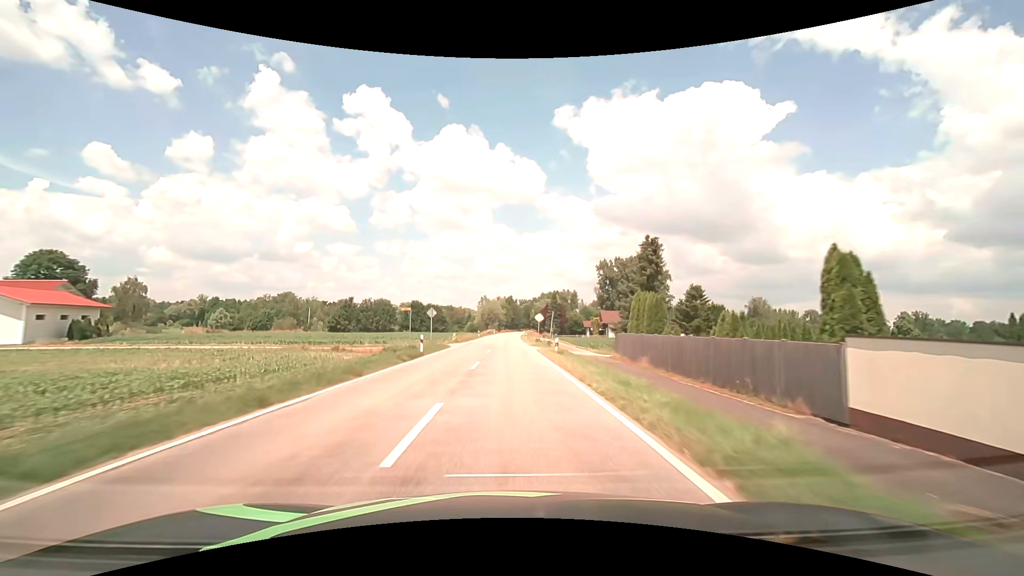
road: tertiary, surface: asphalt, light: Day
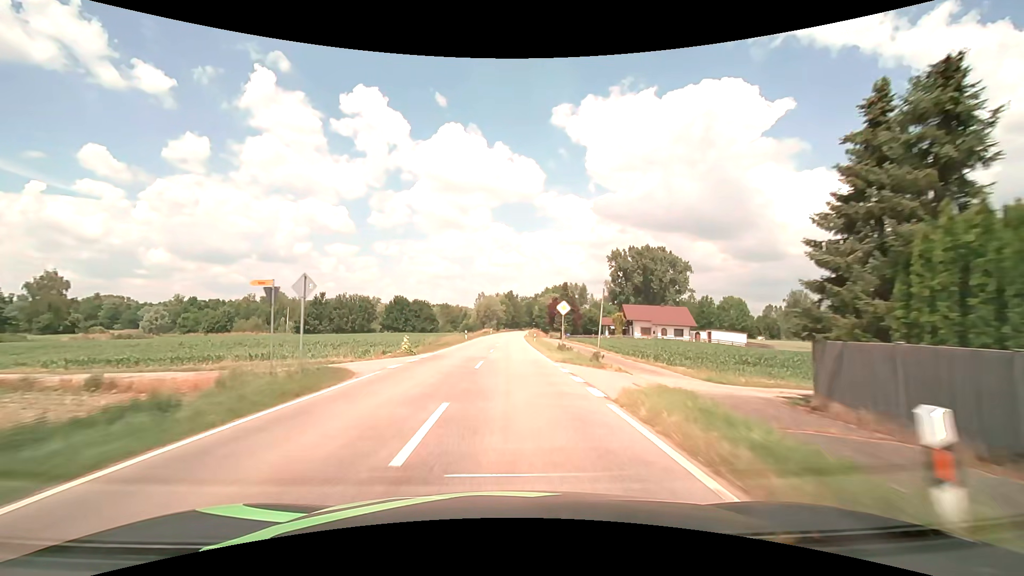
(0.0, +24.1) m; 0°
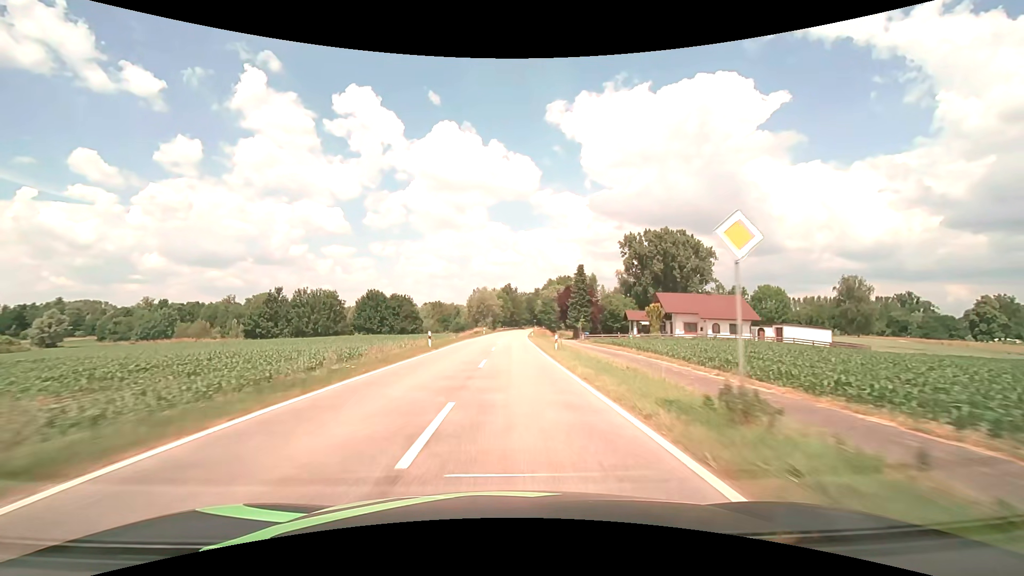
(0.0, +24.2) m; 0°
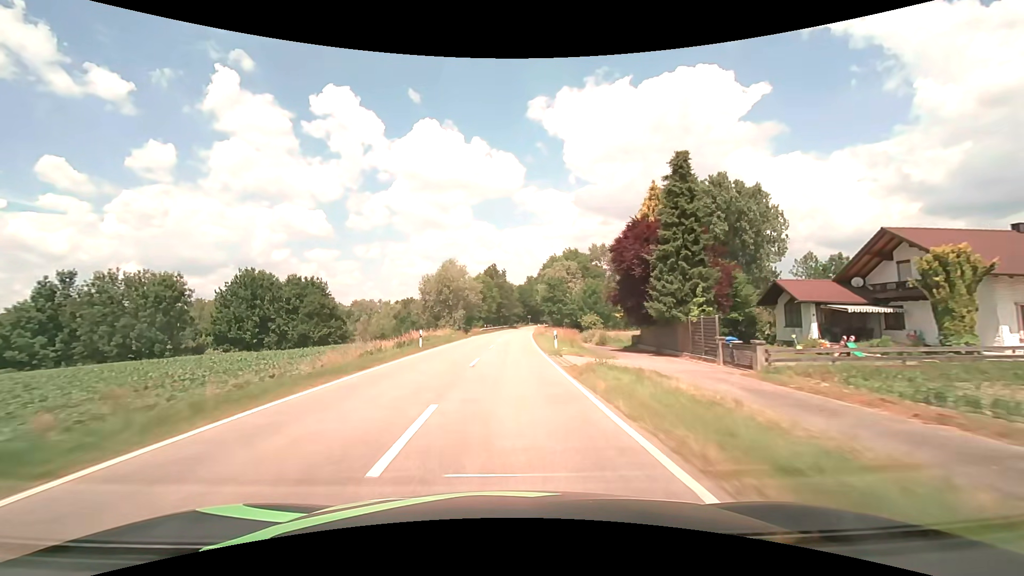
(+0.5, +48.8) m; +1°
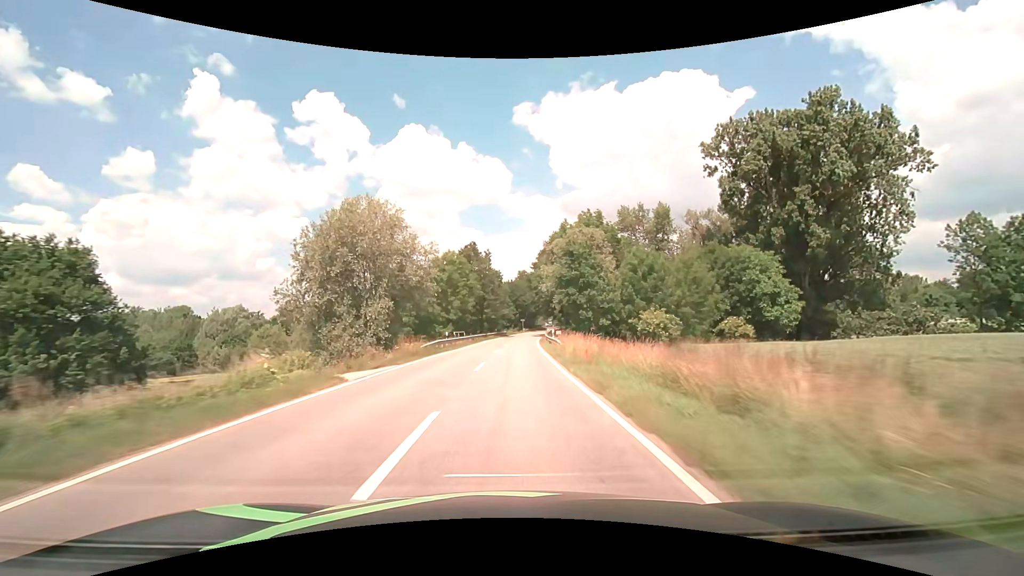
(+0.3, +36.9) m; +1°
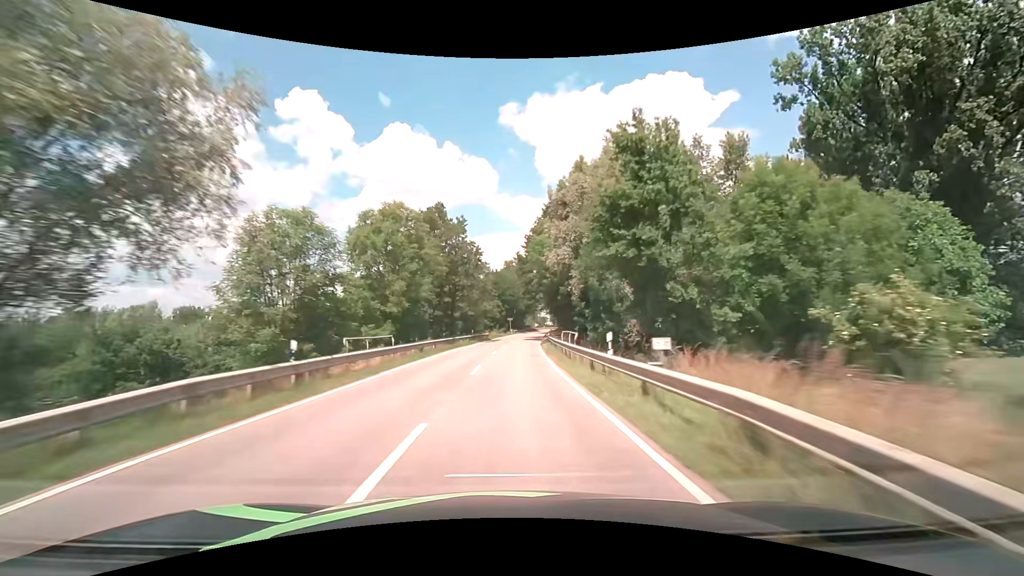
(+0.3, +24.7) m; +2°
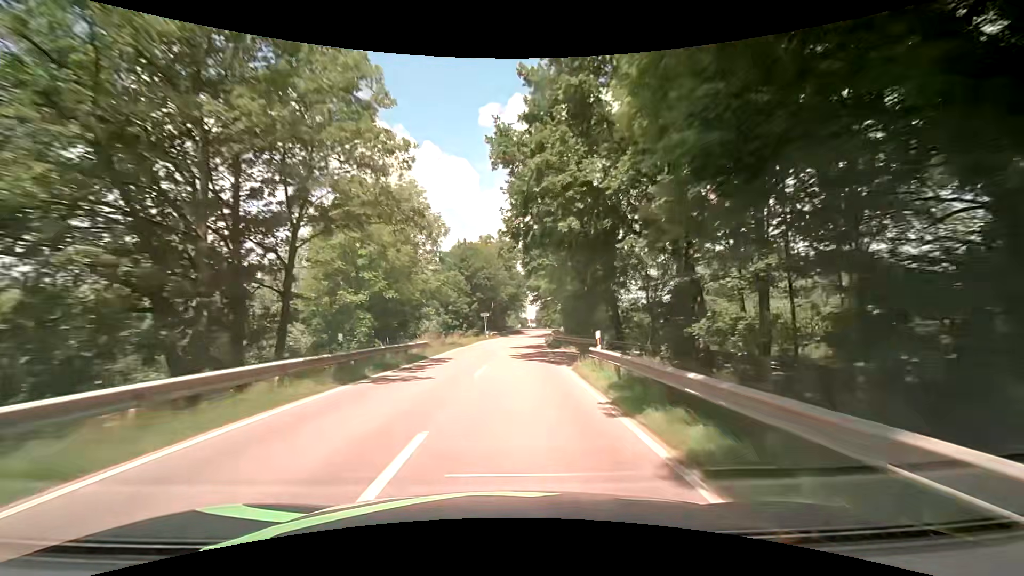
(+0.8, +37.1) m; +2°
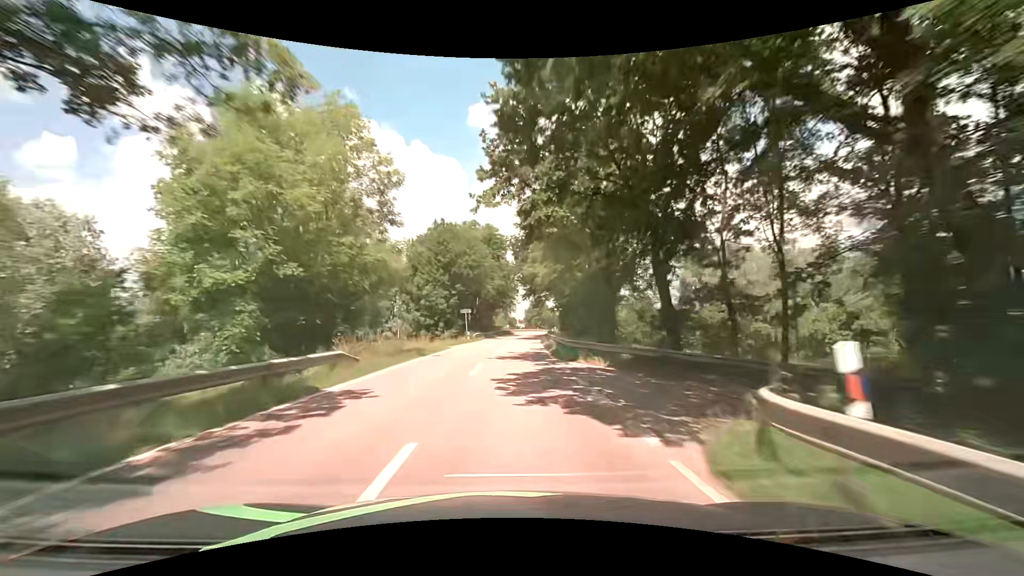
(+0.2, +12.4) m; +2°
(0, +10) (0, +20) (0, +30) (+1, +40) (+1, +50) (+2, +60) (+2, +70) (+3, +80) (+4, +90) (+5, +100) m
